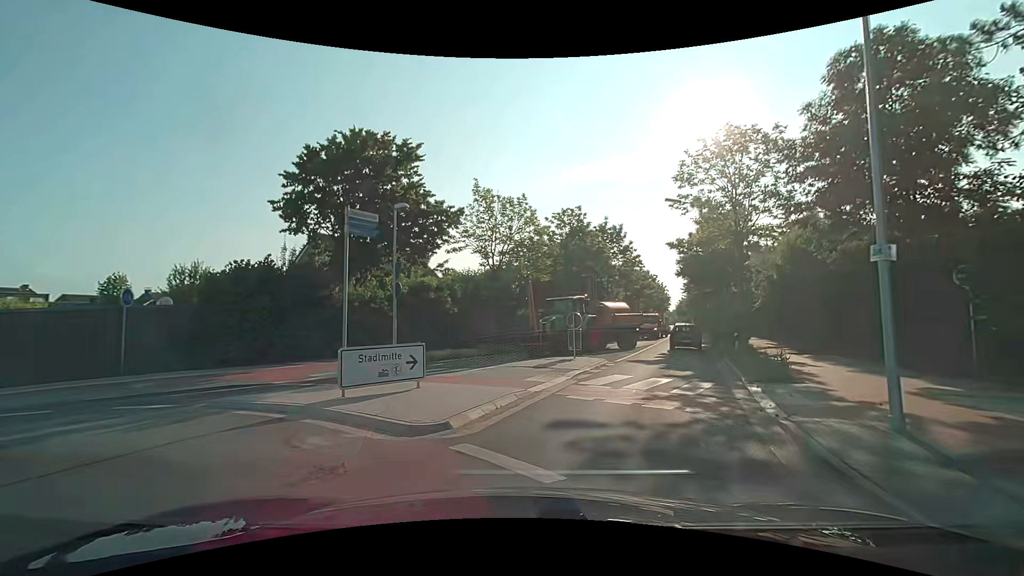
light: Day
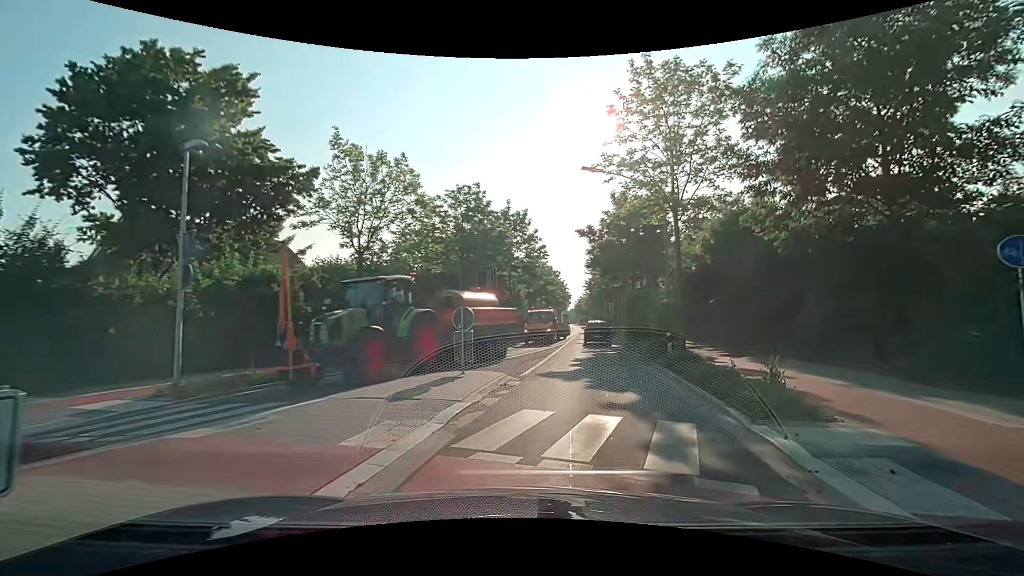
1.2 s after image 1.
(+0.6, +6.0) m; +11°
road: tertiary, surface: asphalt
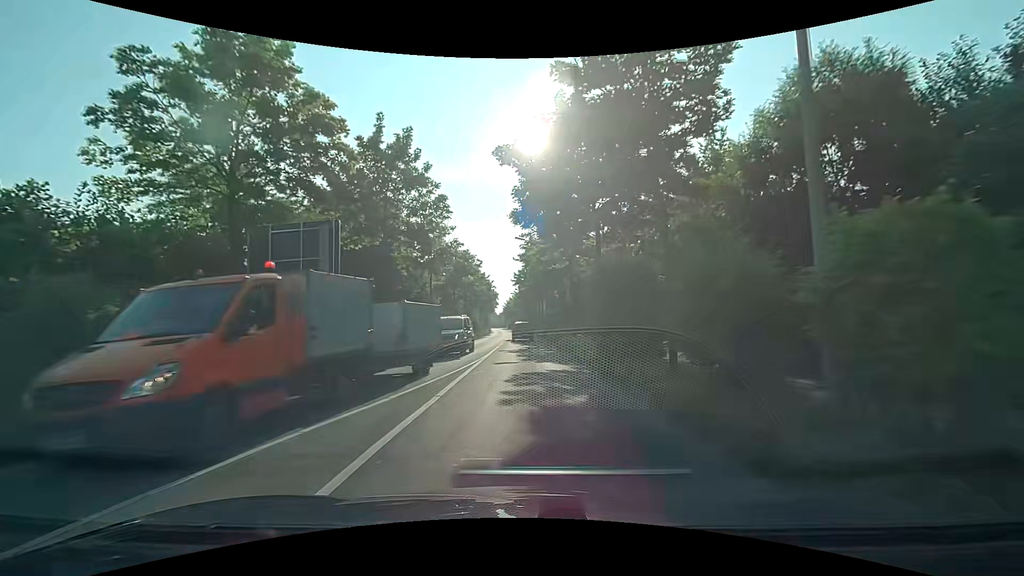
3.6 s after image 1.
(+1.9, +15.7) m; +10°
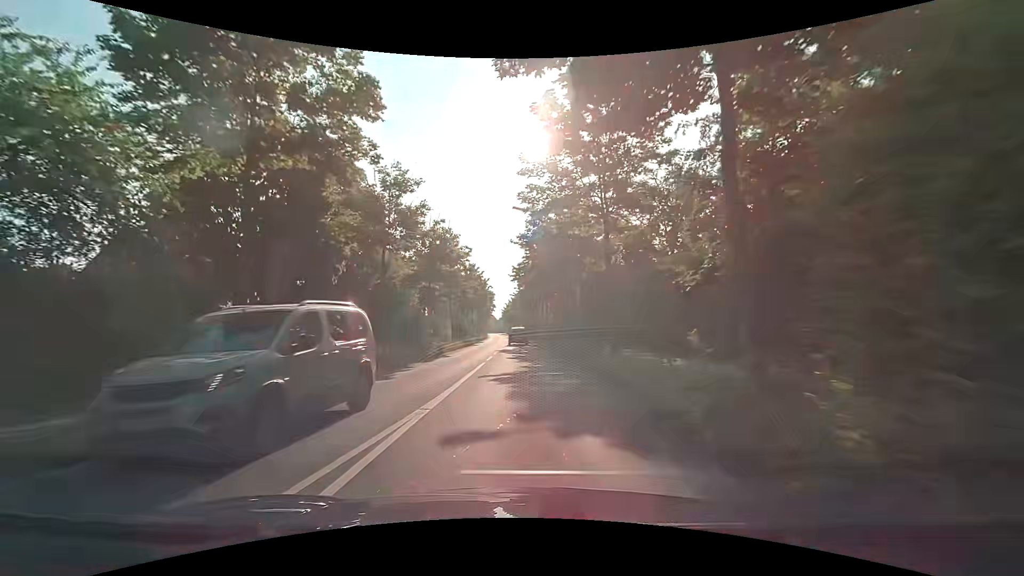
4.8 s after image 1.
(-0.1, +11.4) m; 0°
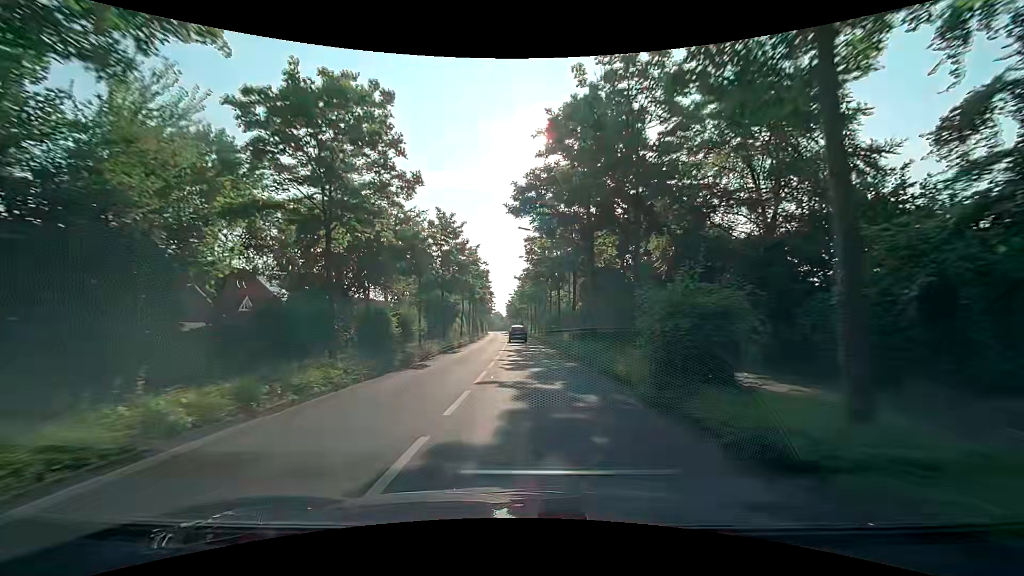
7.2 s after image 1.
(-0.4, +27.7) m; -1°
